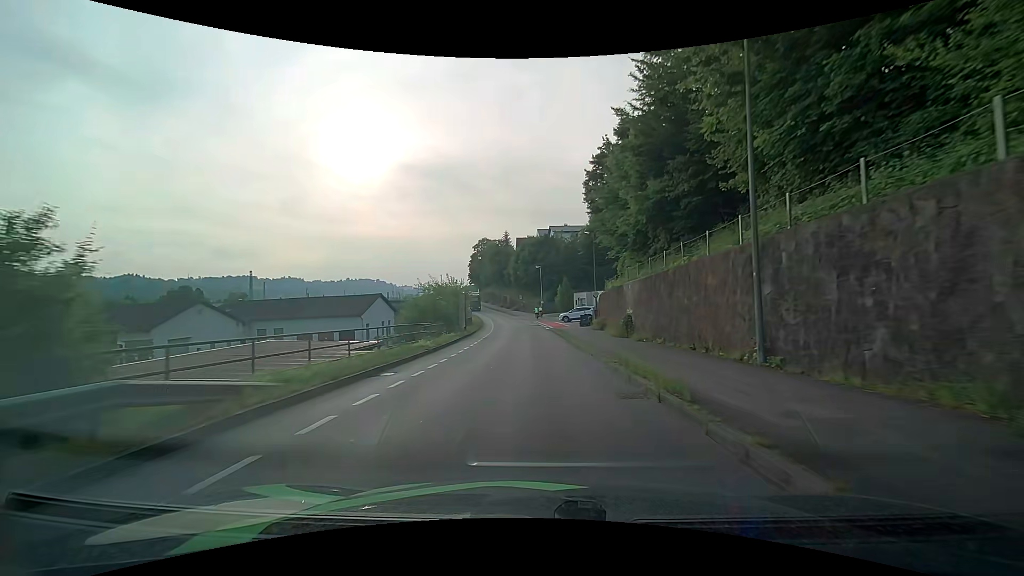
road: residential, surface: asphalt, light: Day
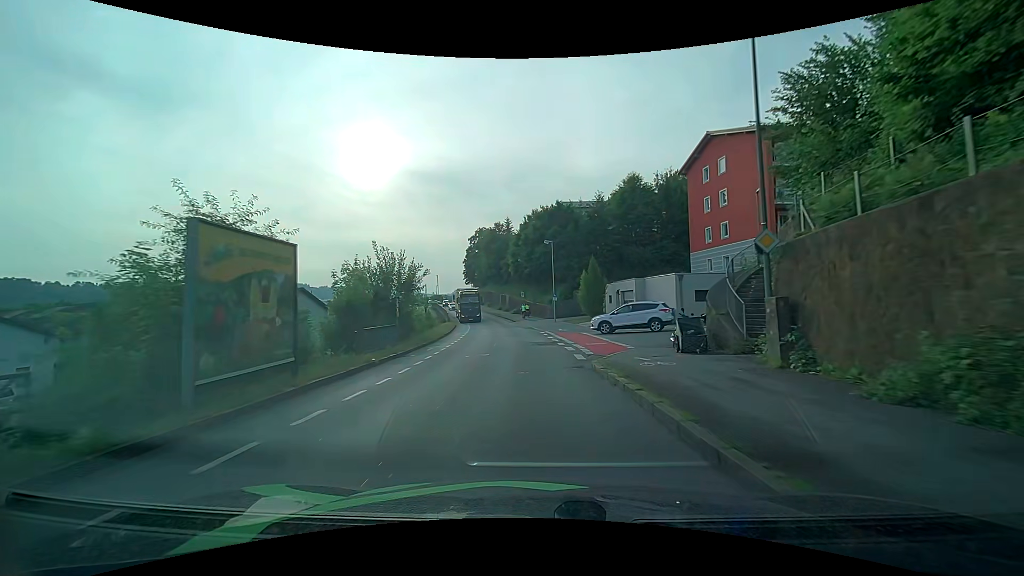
(-0.5, +29.7) m; -1°
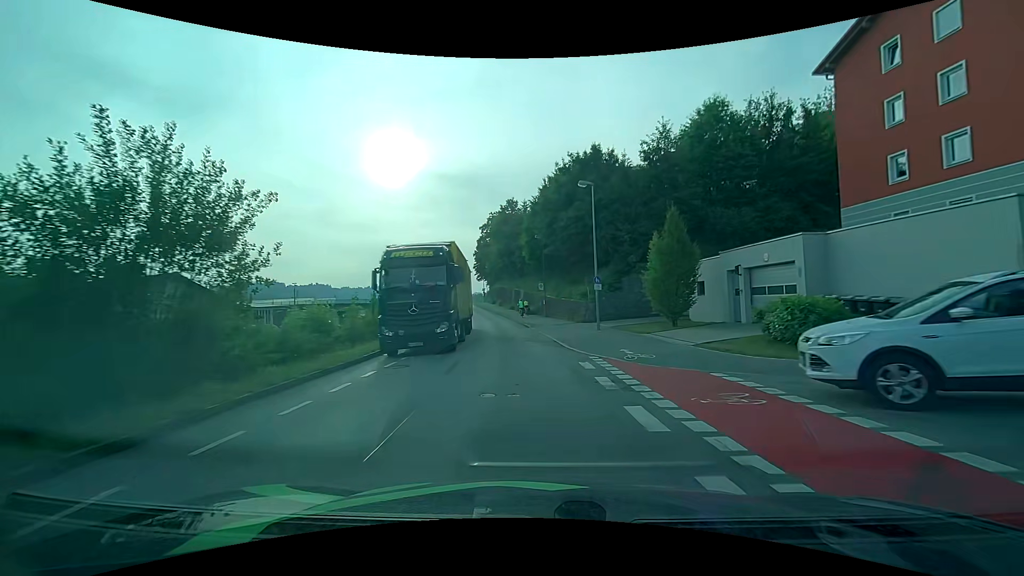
(-0.4, +21.6) m; -2°
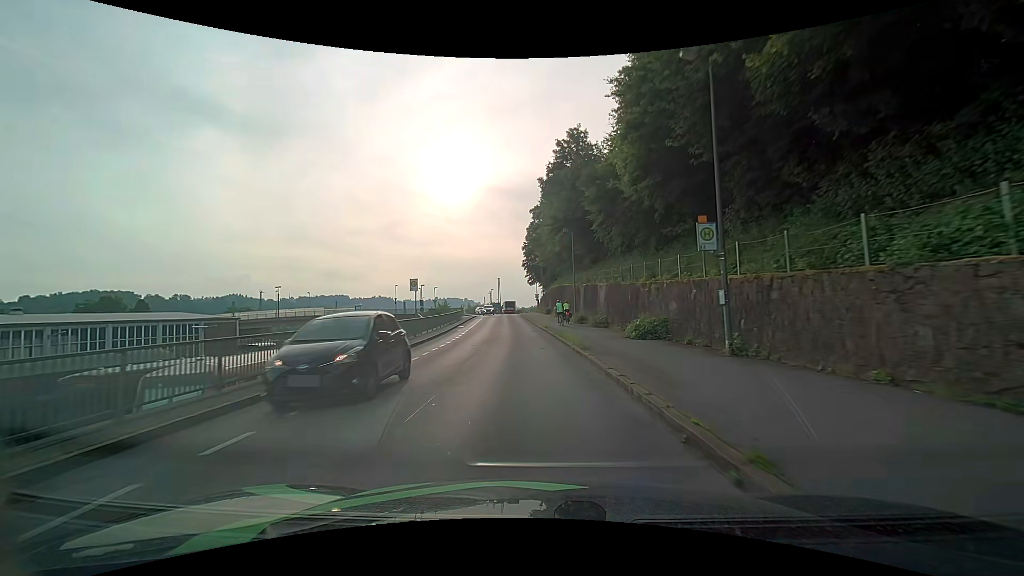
(-2.6, +34.7) m; -8°
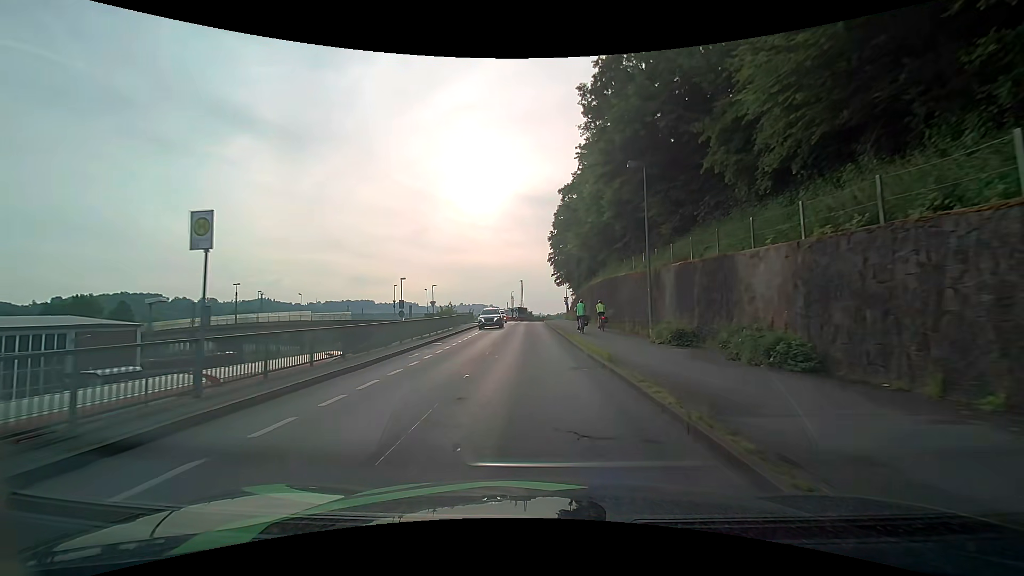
(-0.6, +19.7) m; -3°
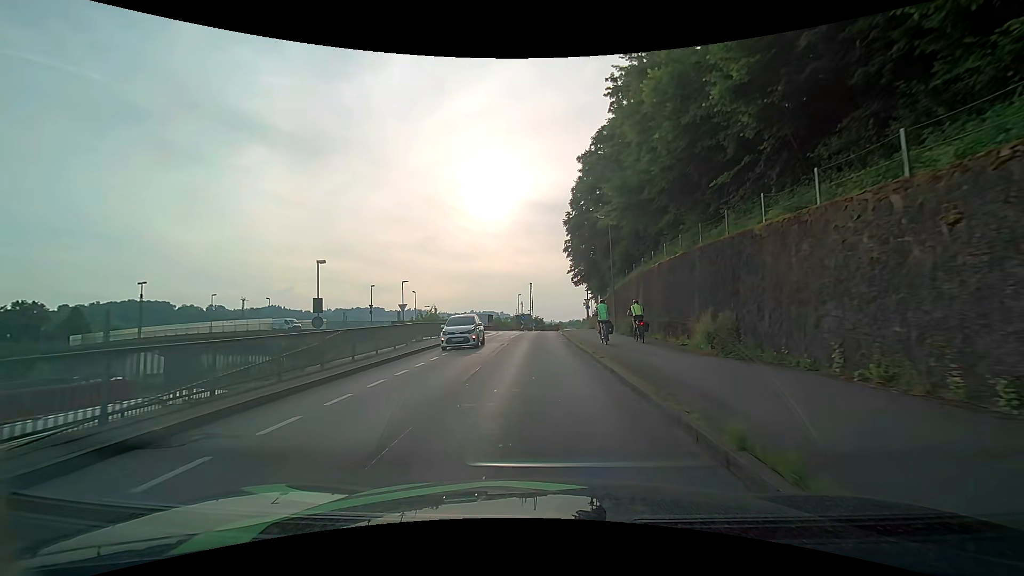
(-0.2, +18.0) m; -1°
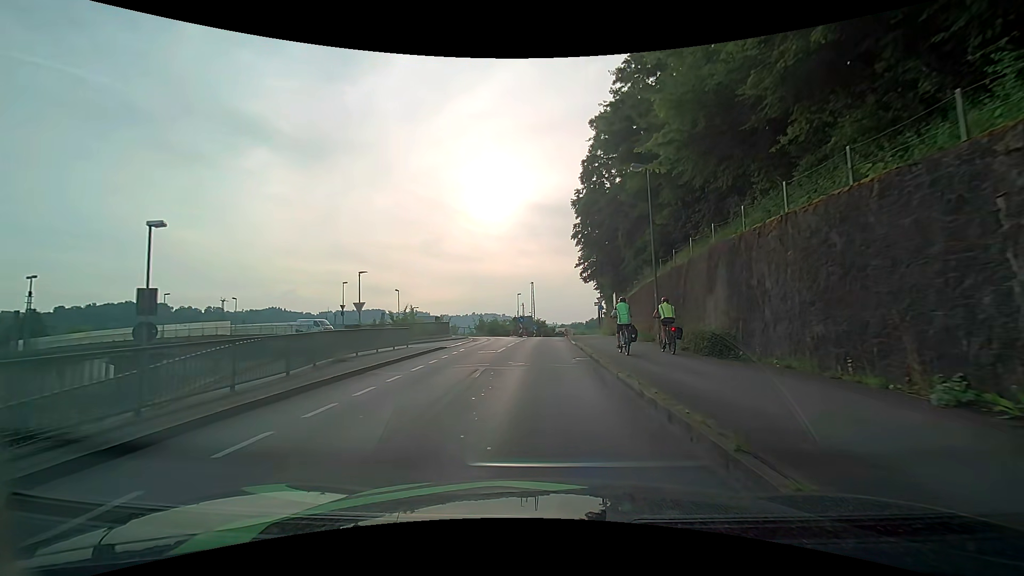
(0.0, +11.0) m; -1°
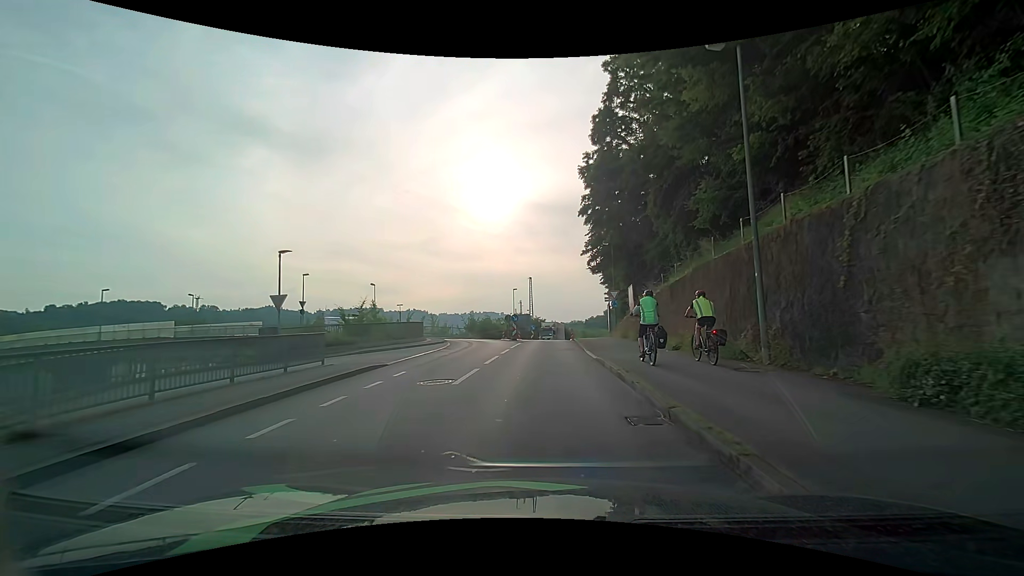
(+0.1, +9.8) m; +1°
(0, +10) (0, +20) (0, +30) (+1, +40) (+1, +50) (-5, +57) (-15, +56) (-25, +57) (-34, +60) (-44, +63) m
